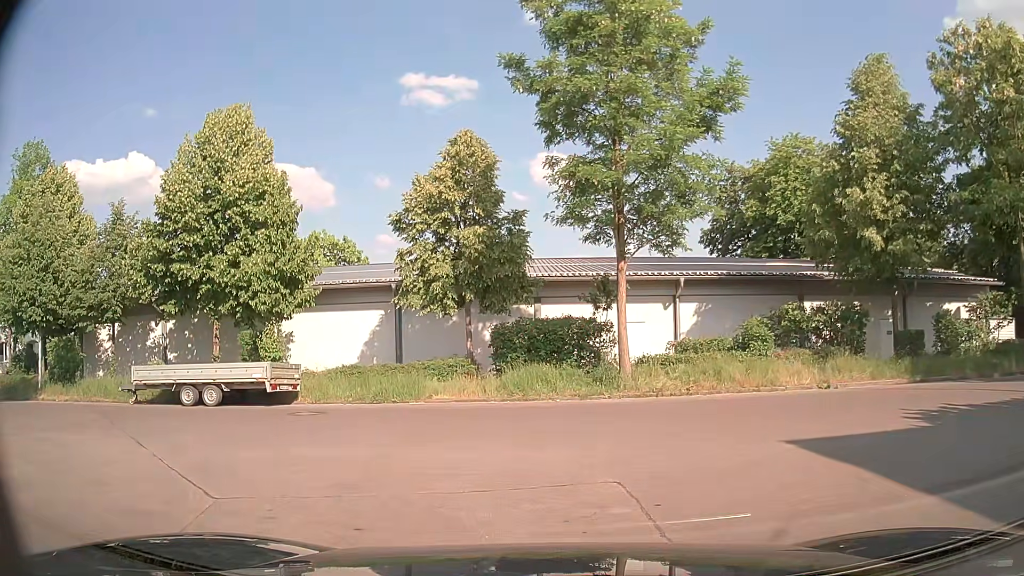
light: Day
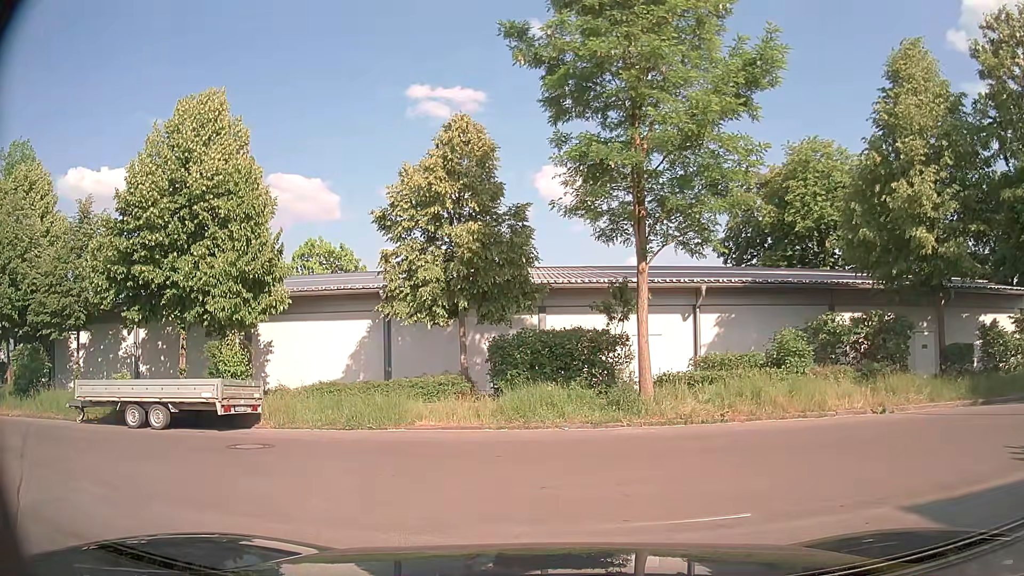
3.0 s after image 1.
(0.0, +2.7) m; +1°
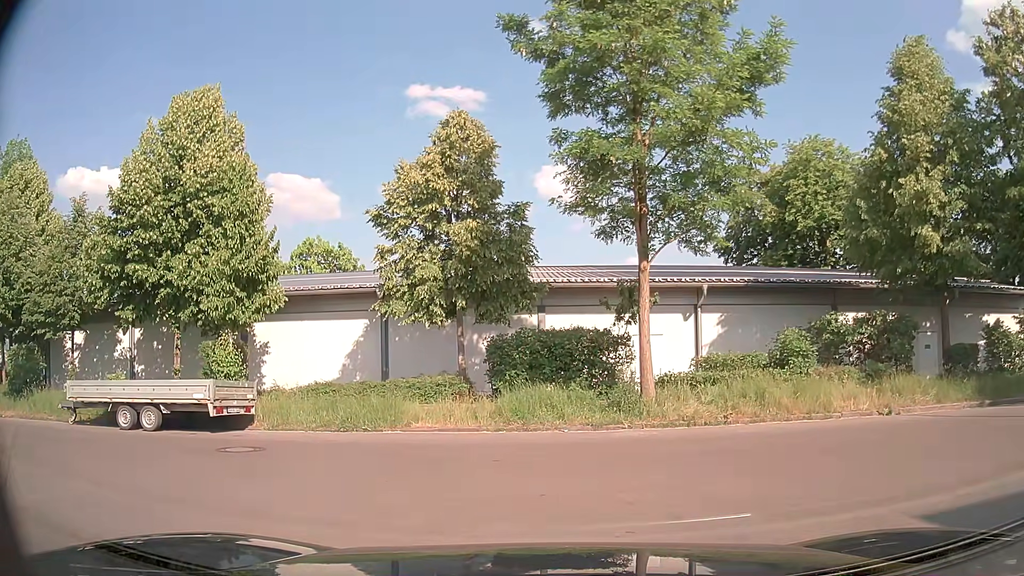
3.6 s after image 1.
(0.0, +0.3) m; 0°
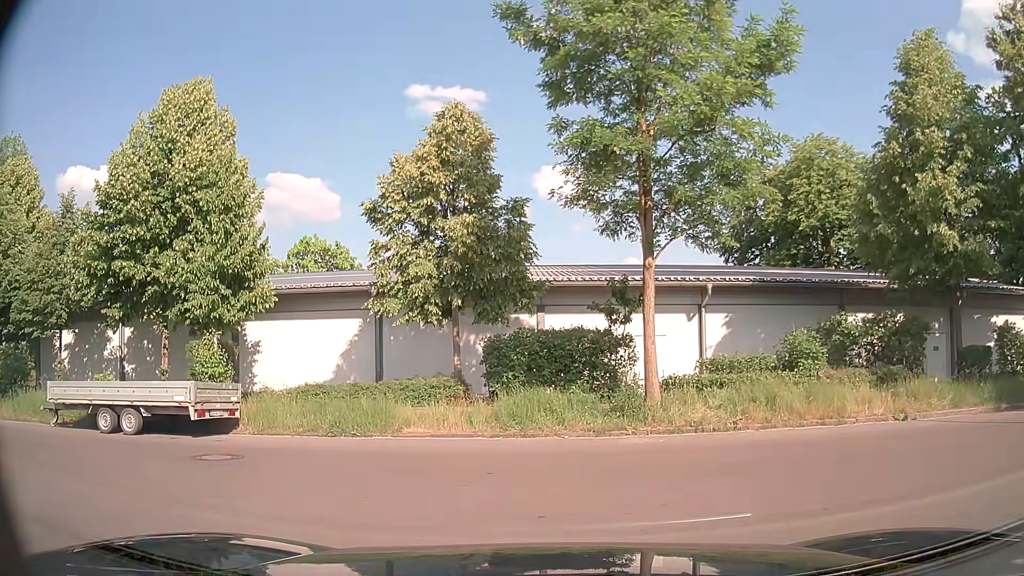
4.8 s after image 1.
(0.0, +0.7) m; 0°
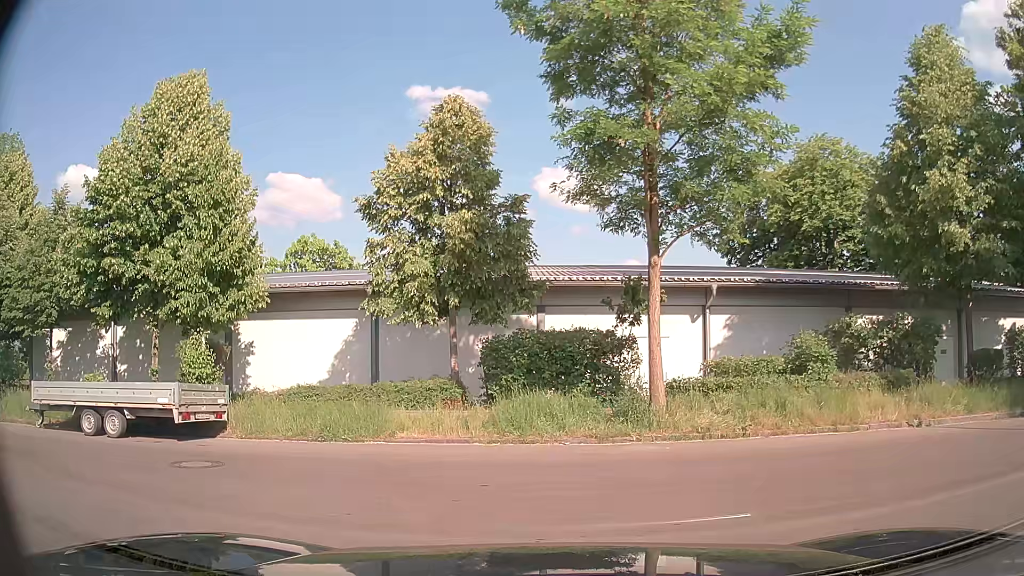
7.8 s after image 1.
(0.0, +0.7) m; 0°
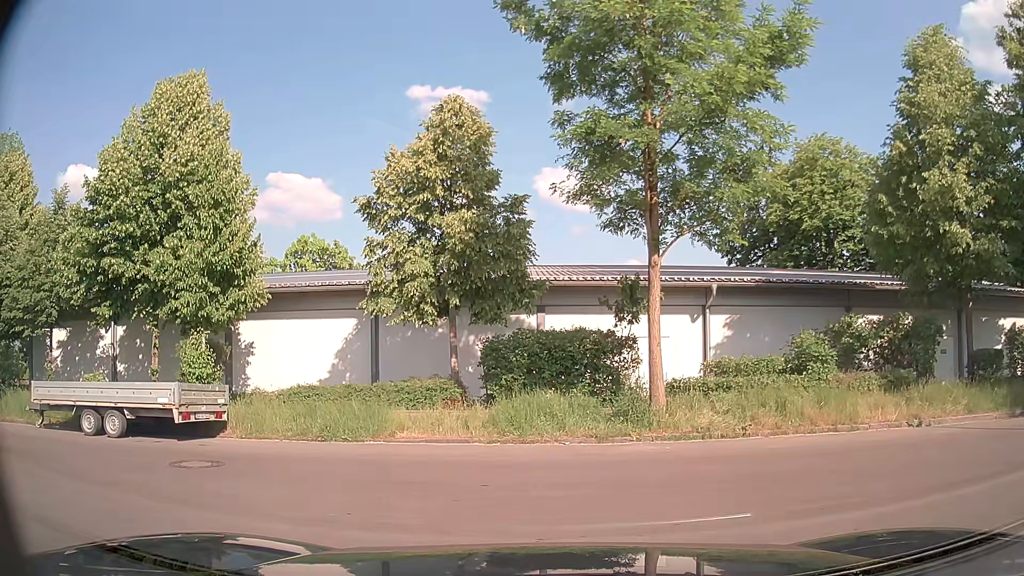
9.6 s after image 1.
(0.0, 0.0) m; 0°
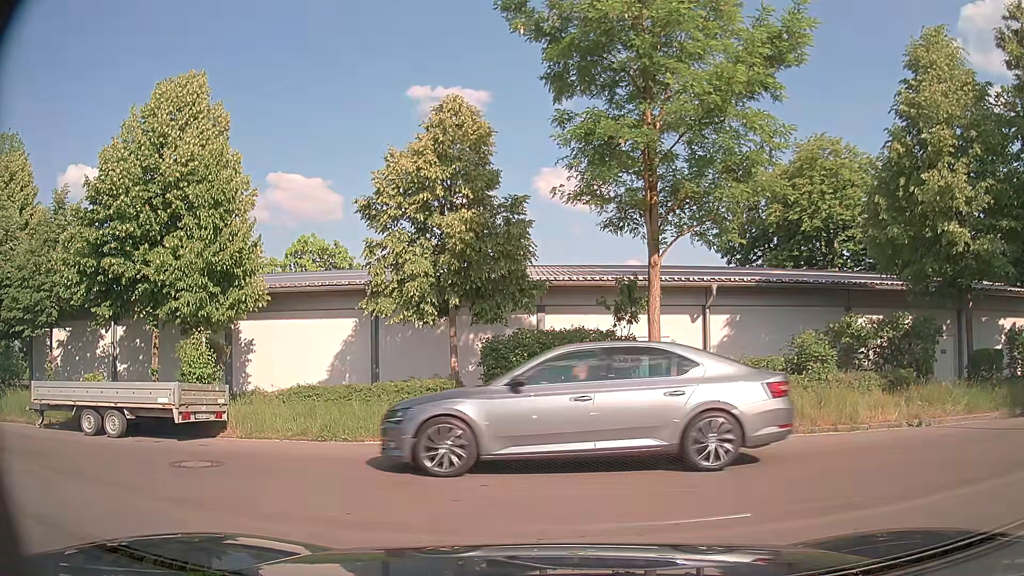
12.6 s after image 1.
(0.0, 0.0) m; 0°
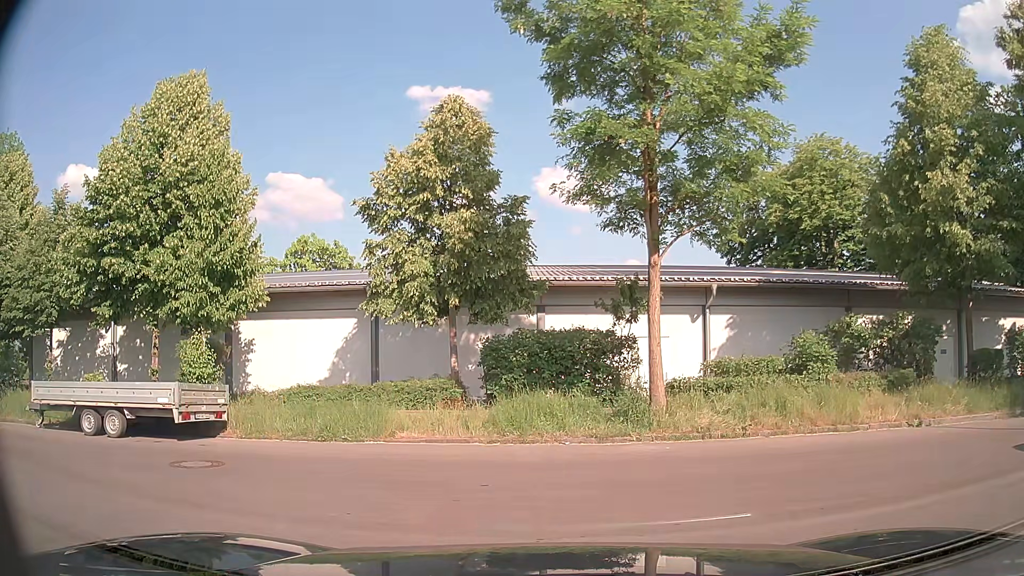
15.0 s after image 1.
(0.0, 0.0) m; 0°
